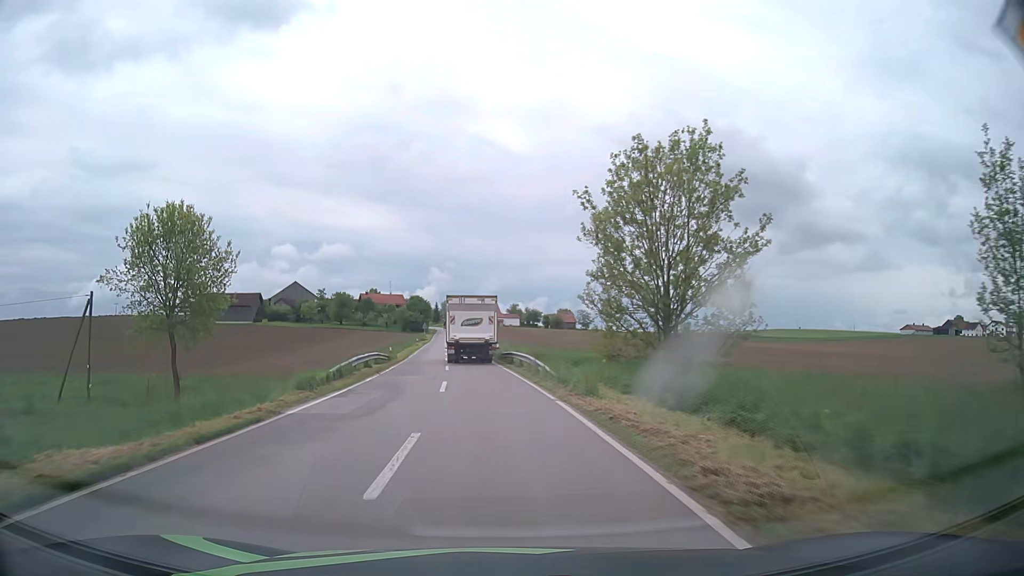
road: tertiary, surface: asphalt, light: Day
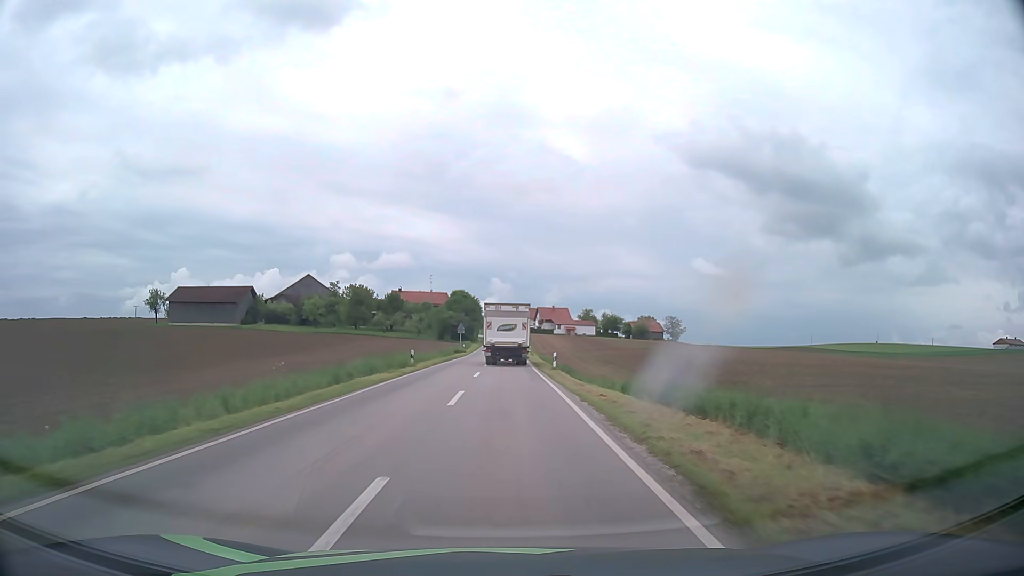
(-3.1, +51.2) m; -5°
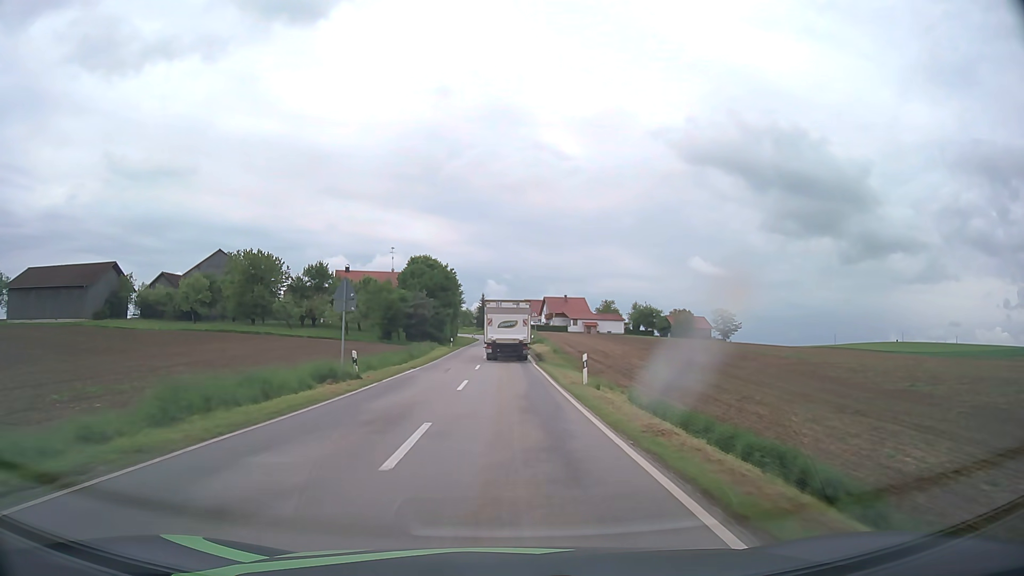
(+0.2, +55.0) m; 0°
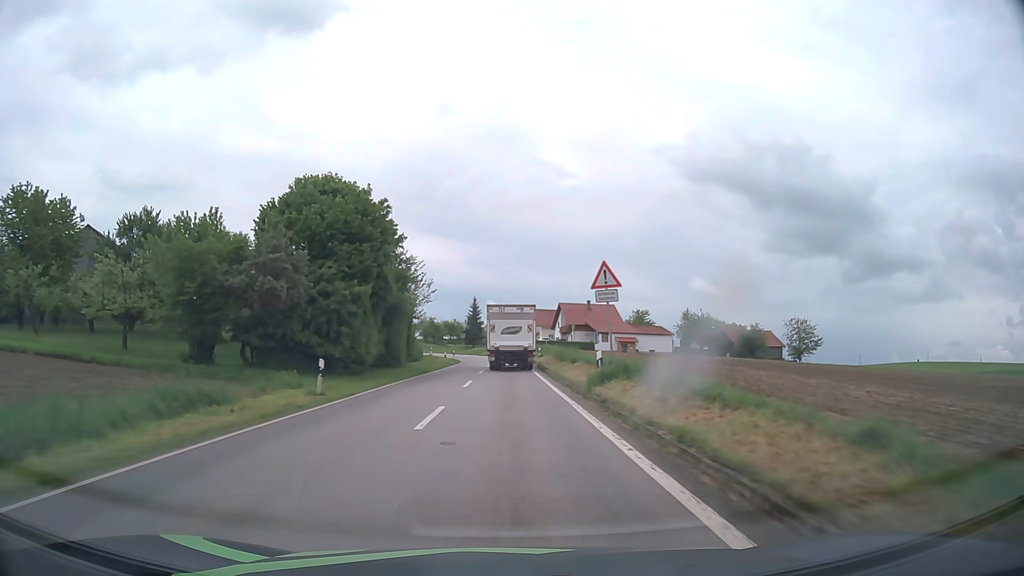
(0.0, +43.8) m; 0°
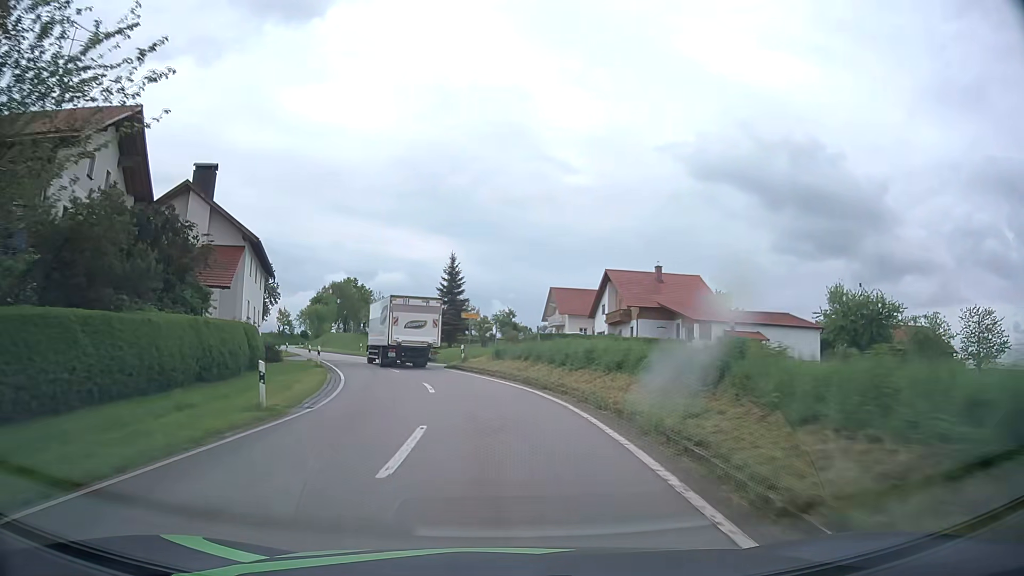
(+0.3, +51.4) m; 0°
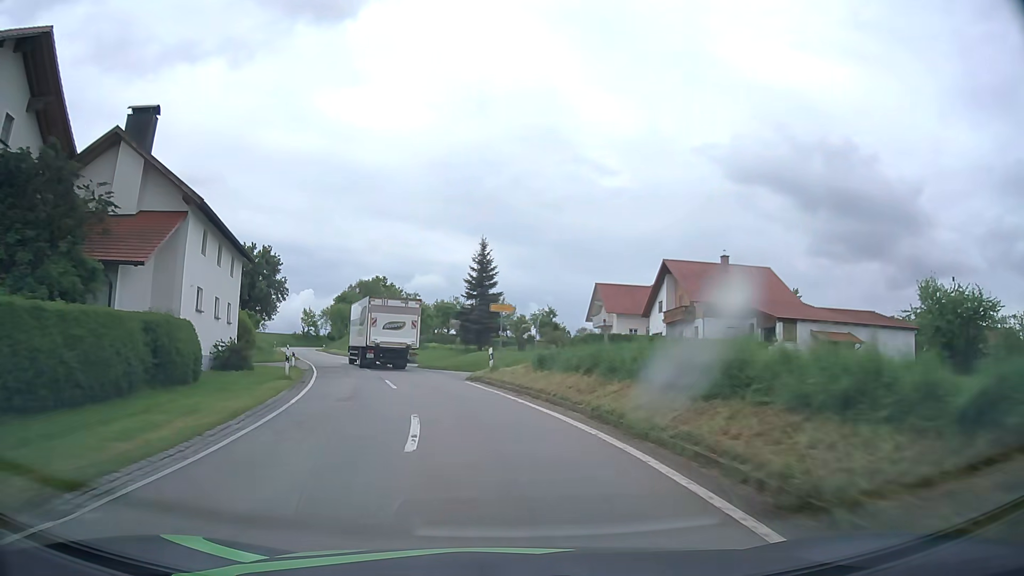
(-0.2, +10.0) m; -3°
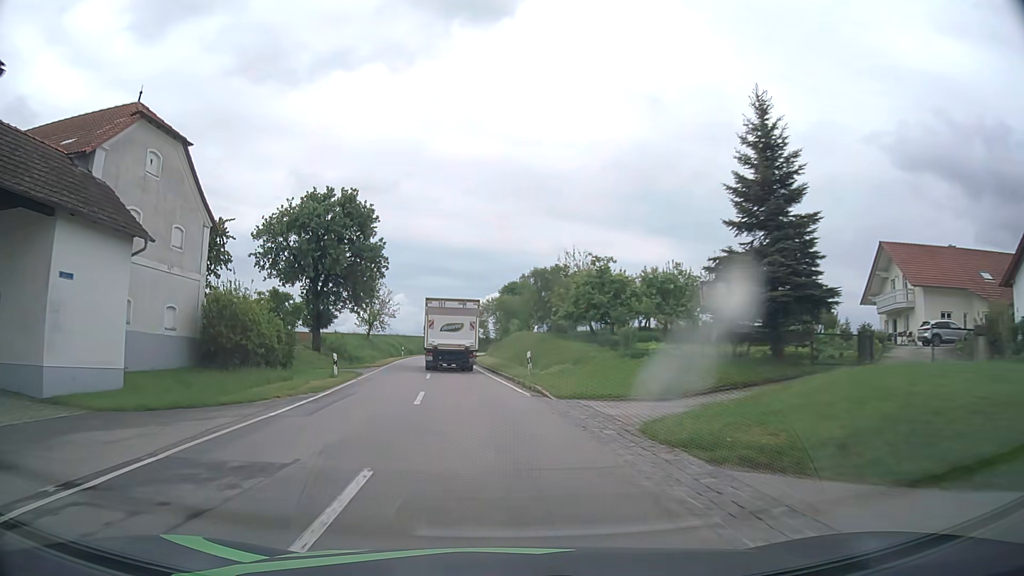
(-4.0, +29.4) m; -16°
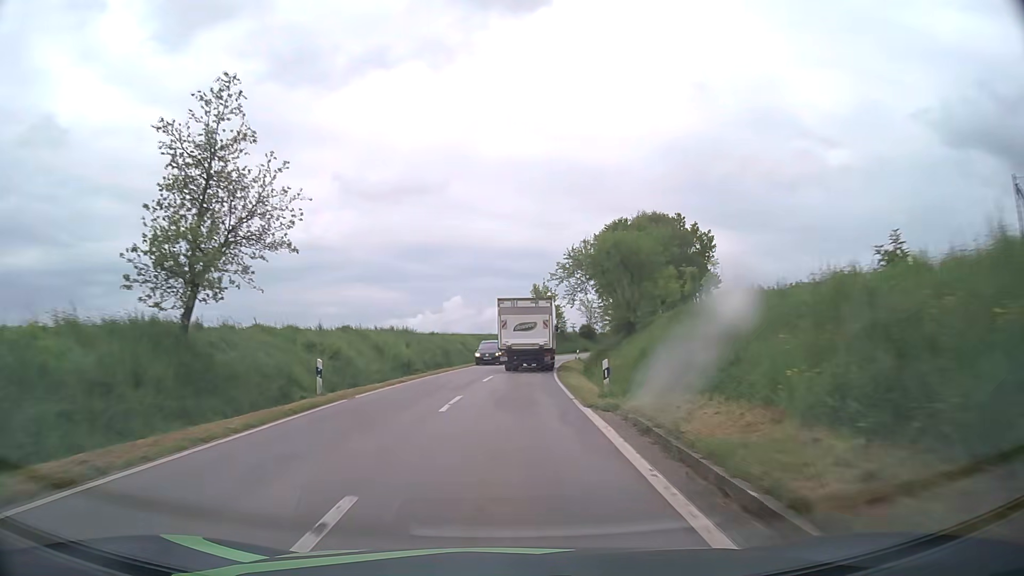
(-4.0, +49.2) m; -5°
(0, +10) (0, +20) (+1, +30) (+1, +40) (+2, +50) (+4, +60) (+6, +70) (+9, +79) (+13, +88) (+17, +97) m
